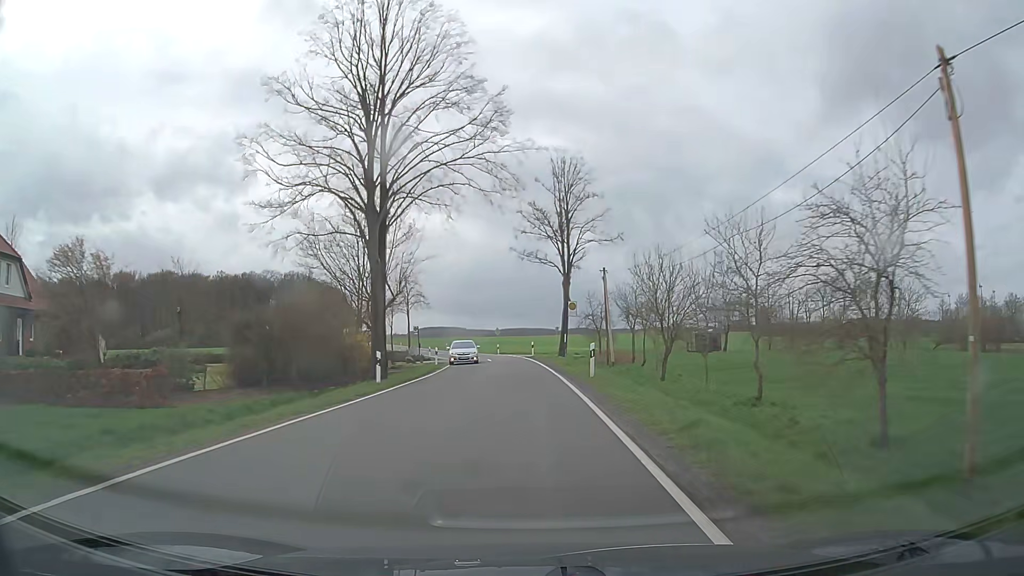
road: tertiary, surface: asphalt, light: Day
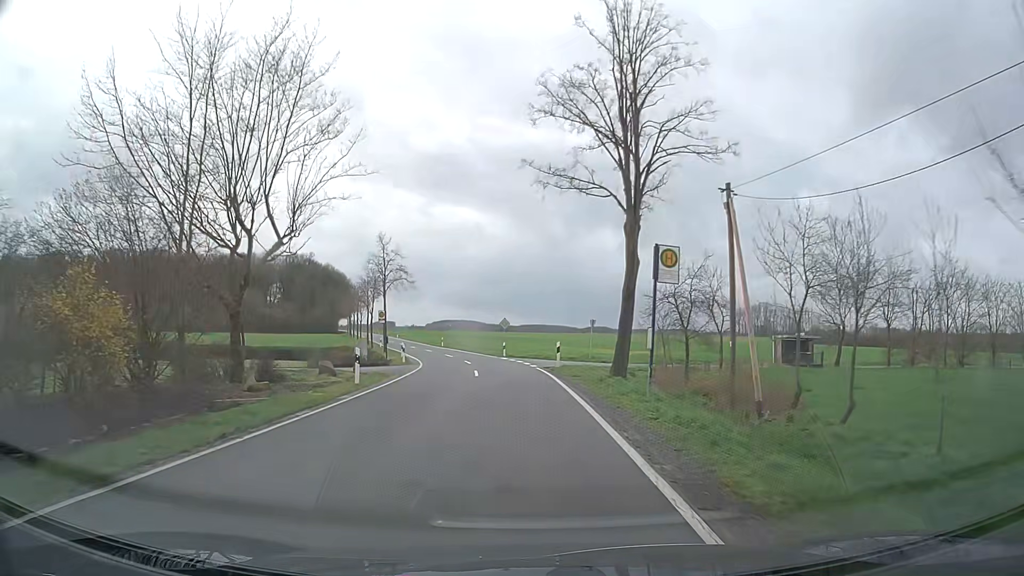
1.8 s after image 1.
(-0.1, +22.0) m; -1°
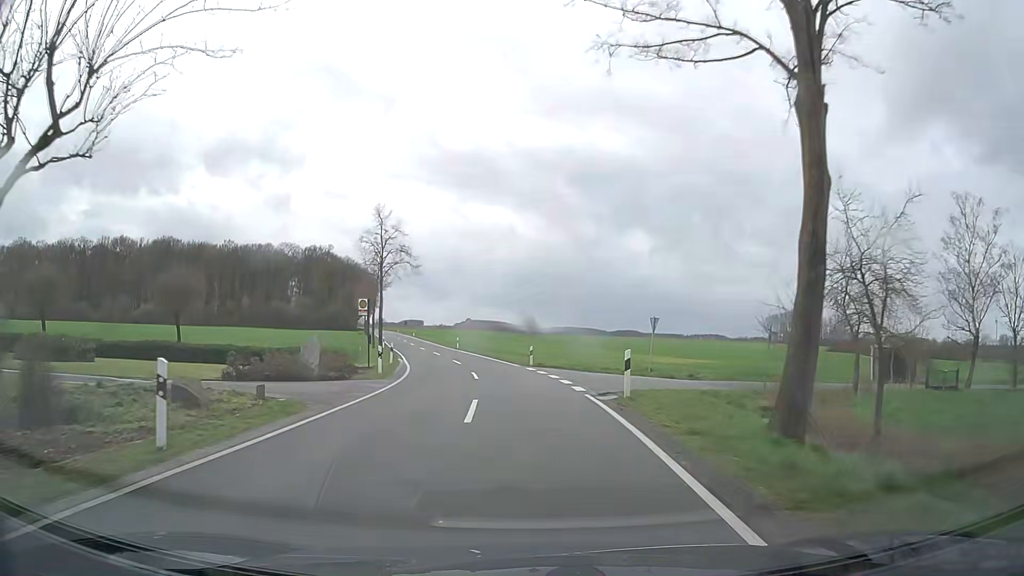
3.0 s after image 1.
(-0.3, +12.4) m; -2°
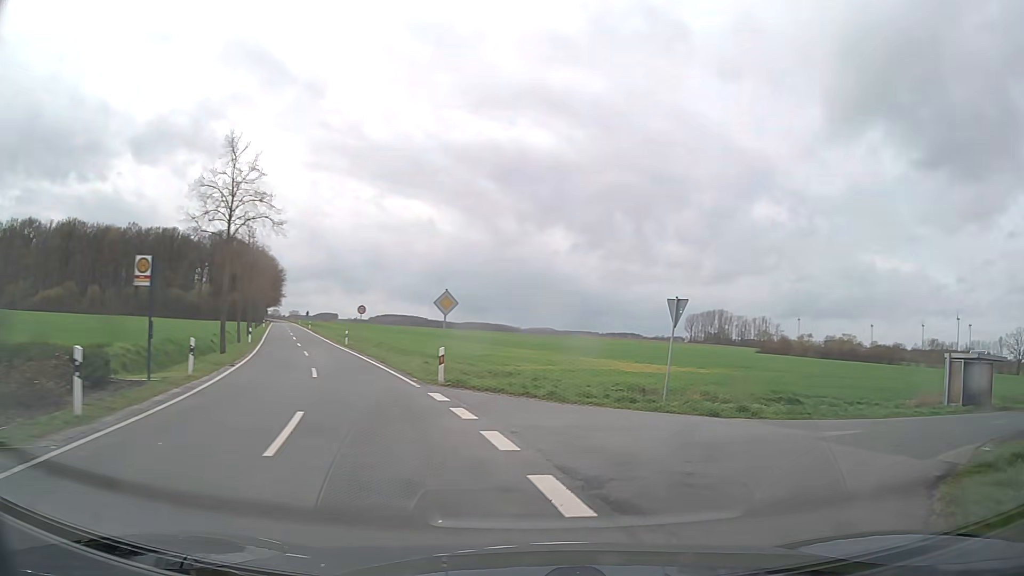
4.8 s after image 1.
(-0.2, +15.4) m; +6°
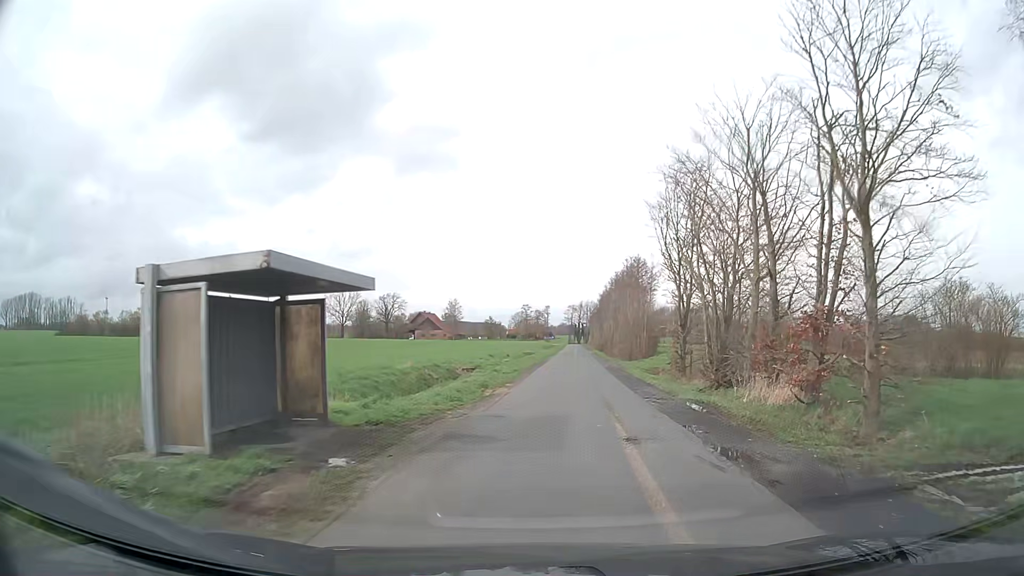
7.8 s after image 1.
(+12.7, +18.5) m; +59°
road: unclassified
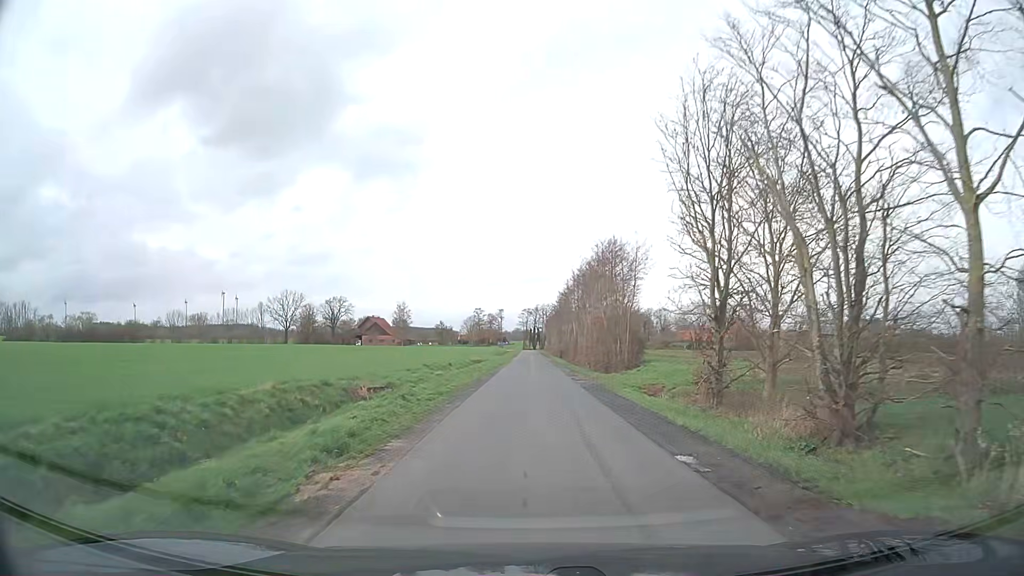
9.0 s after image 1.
(+0.5, +12.2) m; +4°
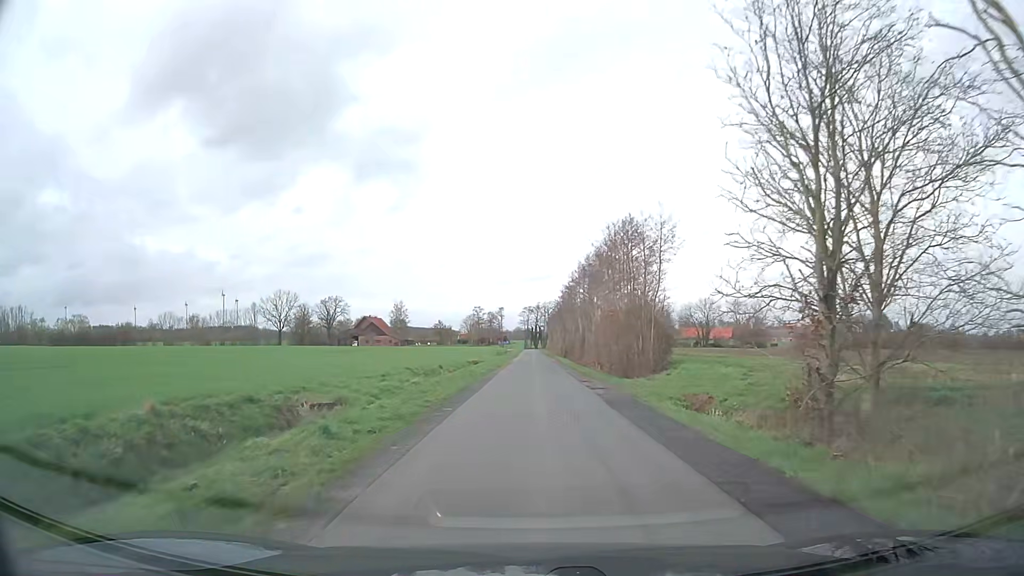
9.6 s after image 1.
(0.0, +6.8) m; 0°
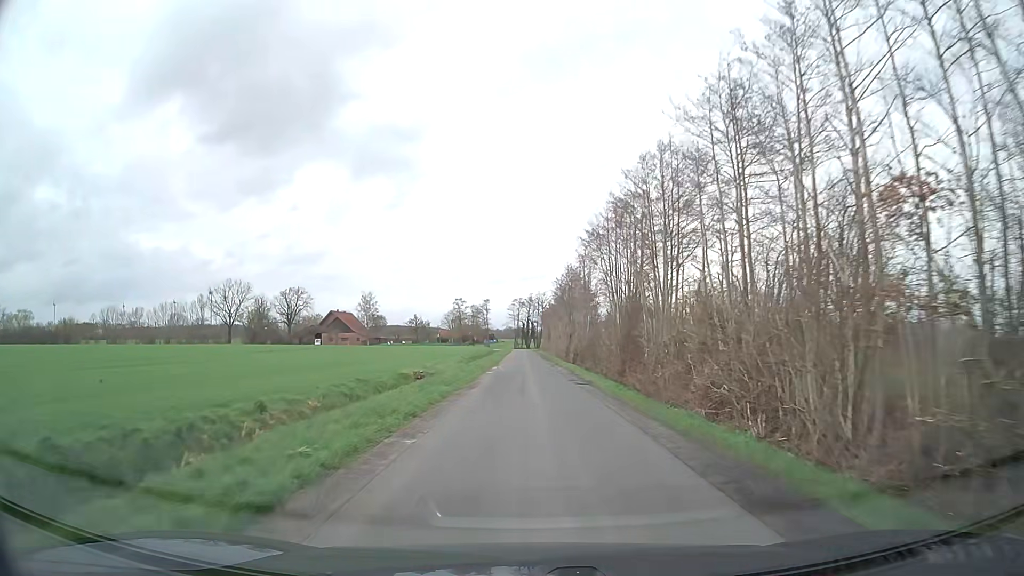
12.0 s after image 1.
(0.0, +31.5) m; +1°
